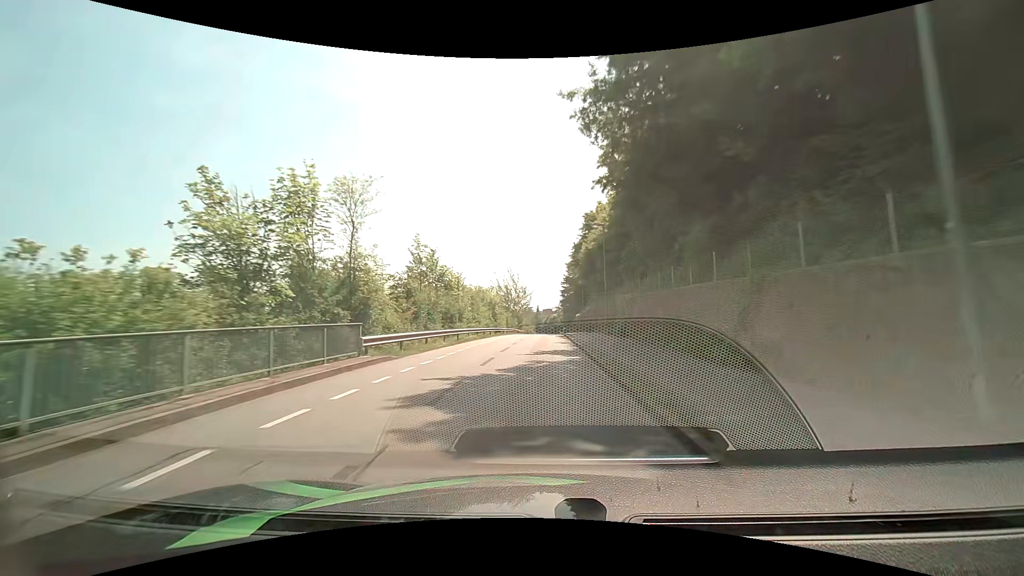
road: residential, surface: asphalt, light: Day
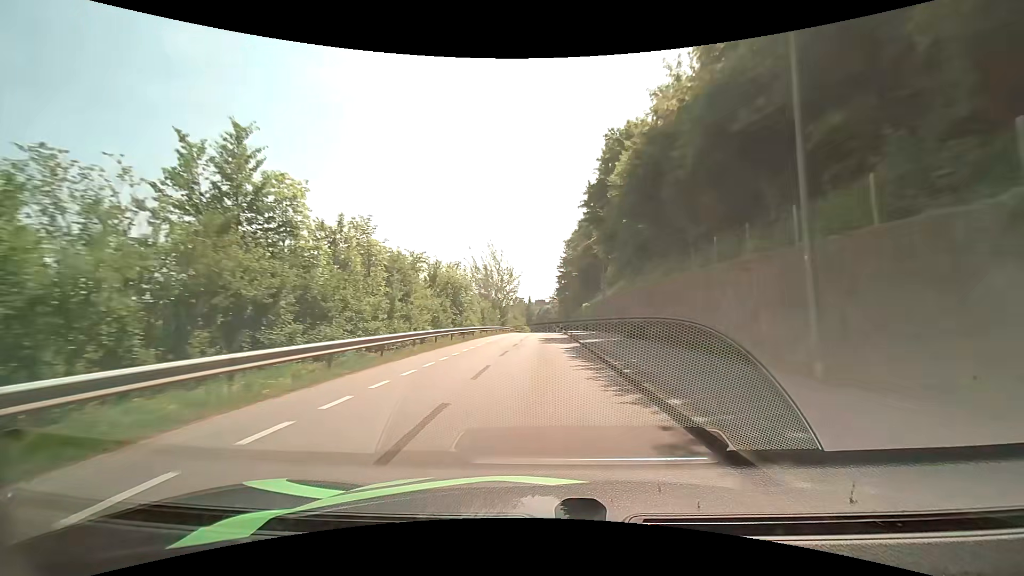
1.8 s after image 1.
(0.0, +26.8) m; +1°
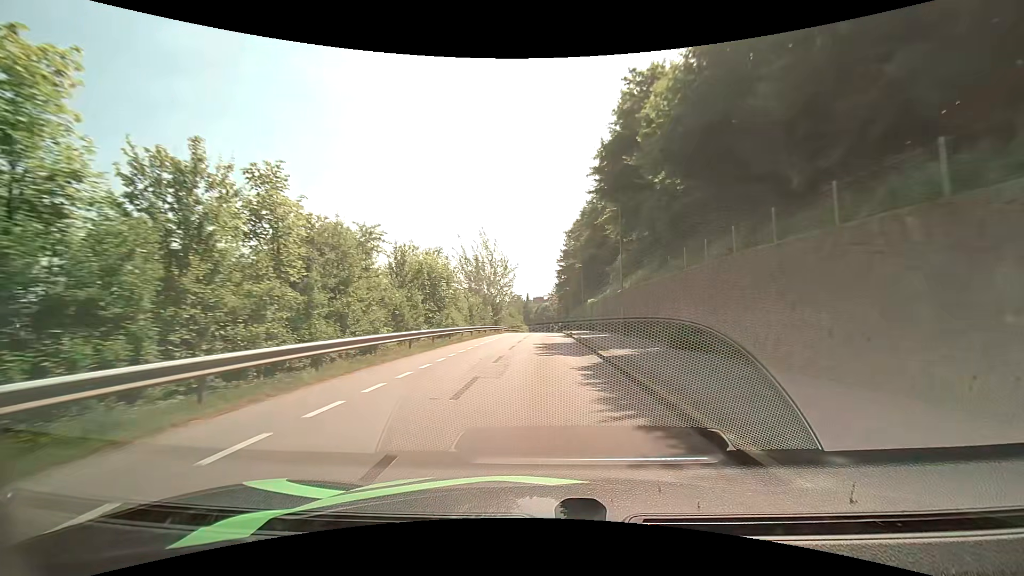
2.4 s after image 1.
(0.0, +8.9) m; 0°
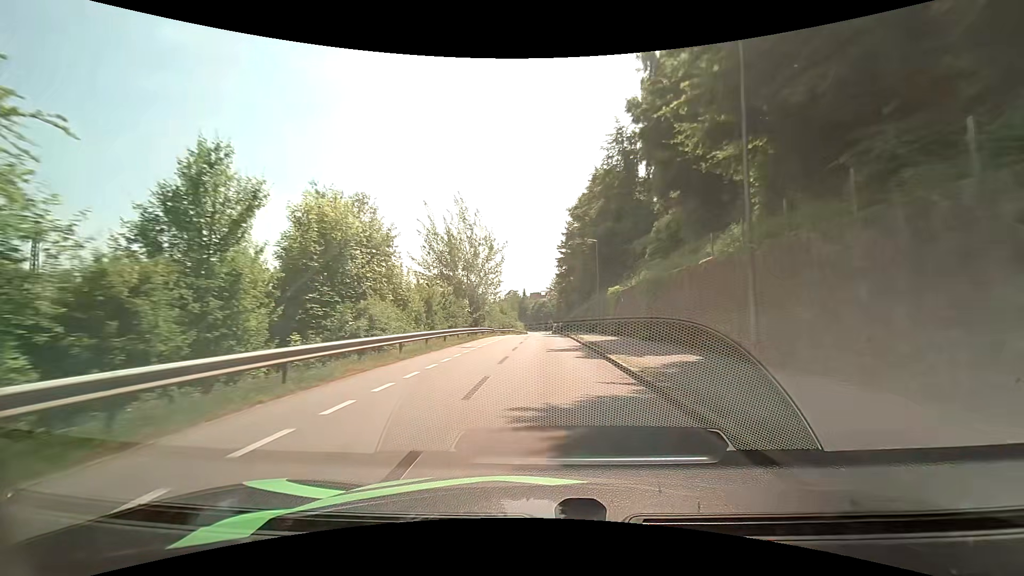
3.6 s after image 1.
(0.0, +17.9) m; 0°
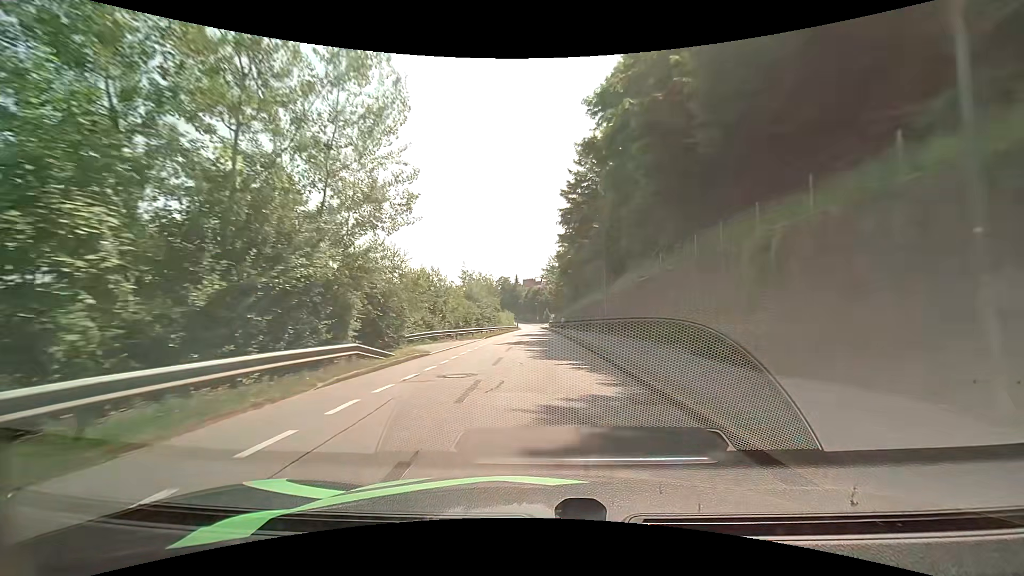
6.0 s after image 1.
(+0.2, +36.6) m; +1°
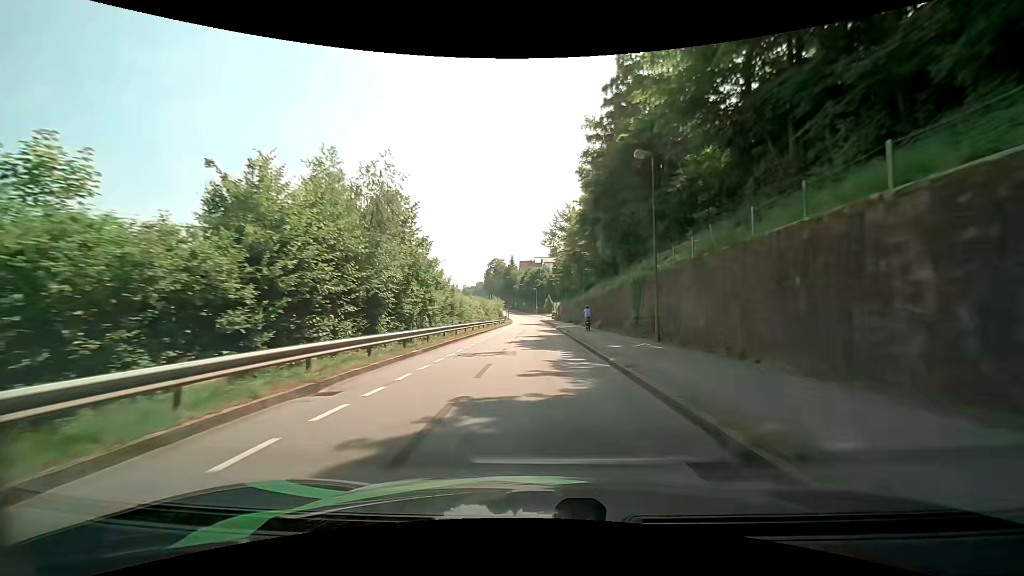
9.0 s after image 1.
(-0.5, +44.9) m; 0°
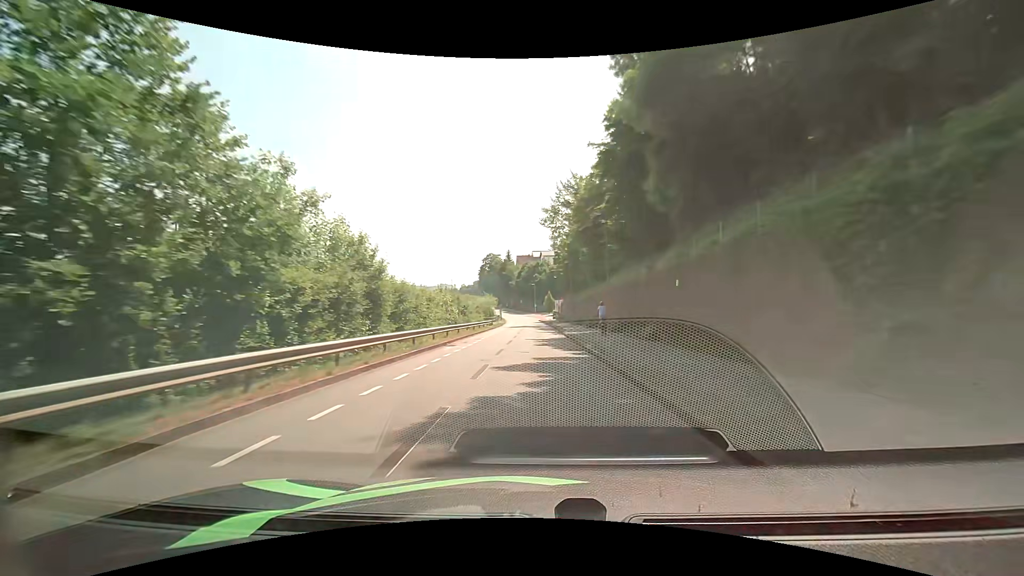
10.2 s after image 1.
(-0.1, +18.3) m; -1°
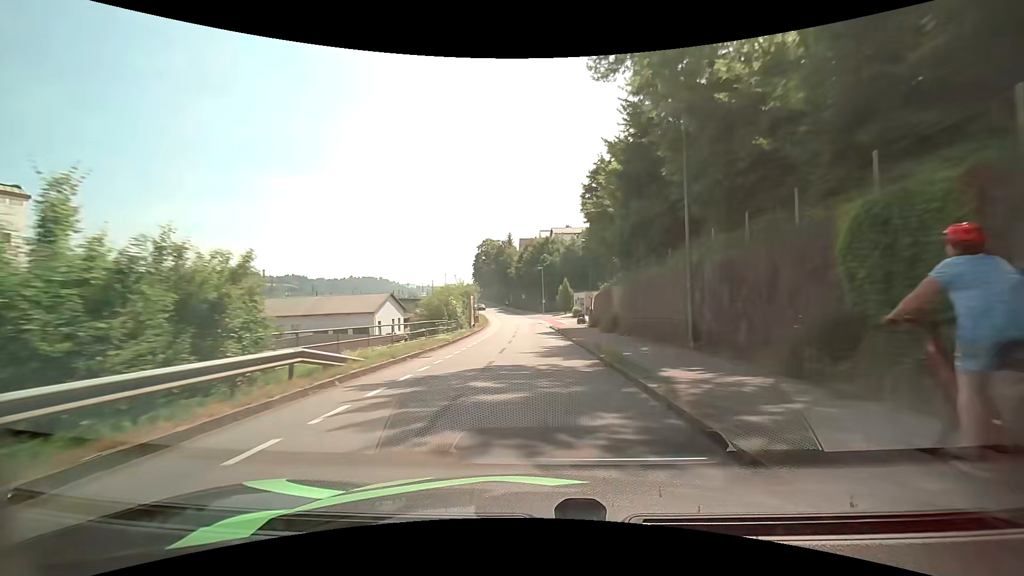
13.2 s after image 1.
(+0.1, +46.8) m; 0°
(0, +10) (0, +20) (0, +30) (0, +40) (-1, +50) (-1, +60) (-2, +70) (-4, +80) (-5, +90) (-7, +100) m
